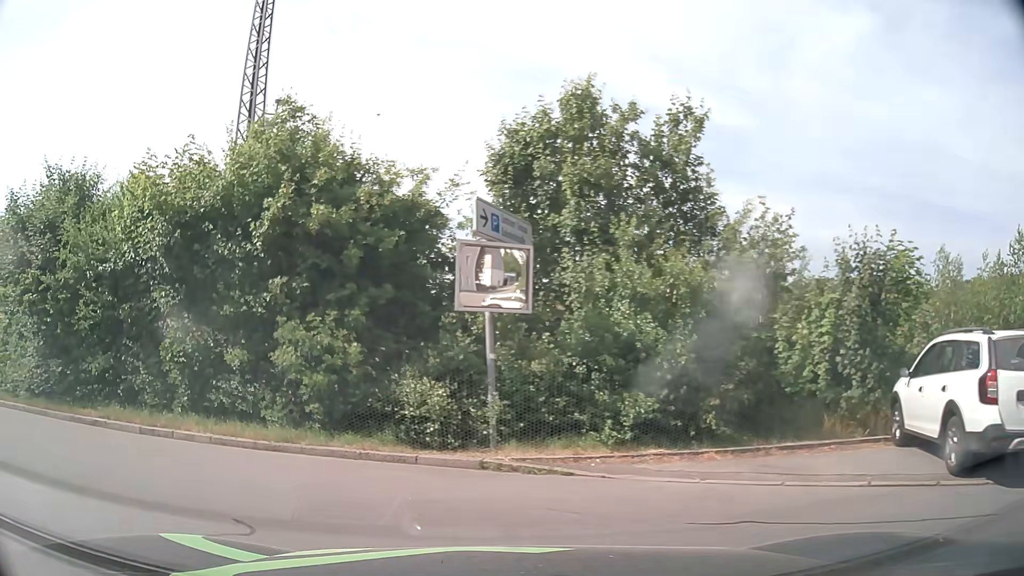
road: residential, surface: asphalt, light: Day
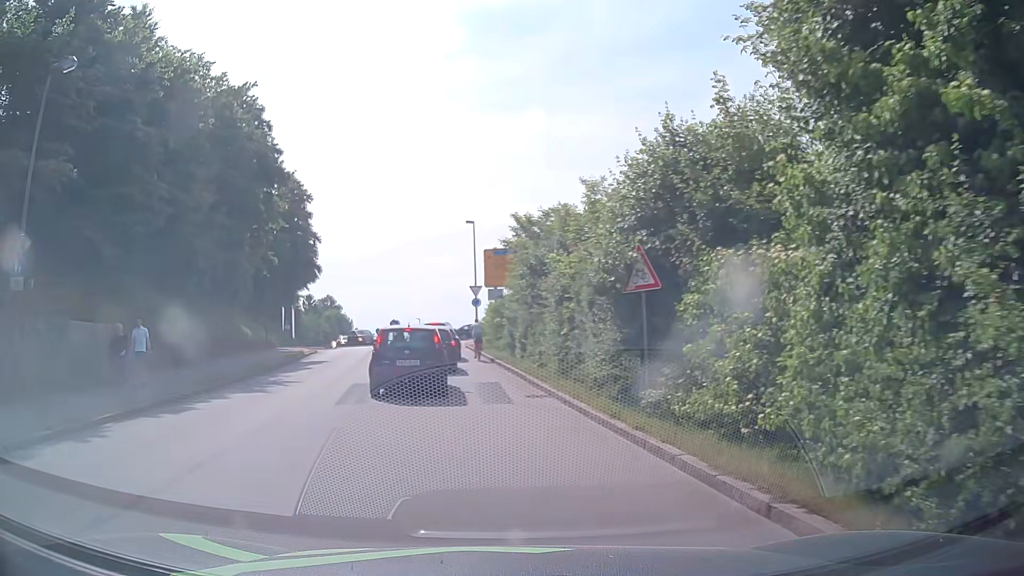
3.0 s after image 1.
(-7.0, +9.9) m; -66°
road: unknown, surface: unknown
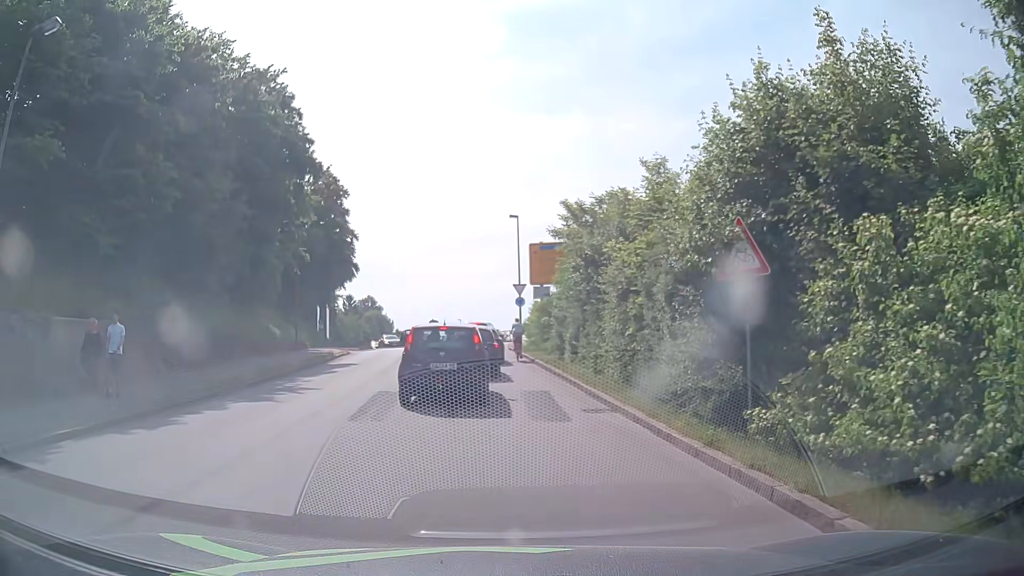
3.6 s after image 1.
(-0.1, +2.6) m; -4°
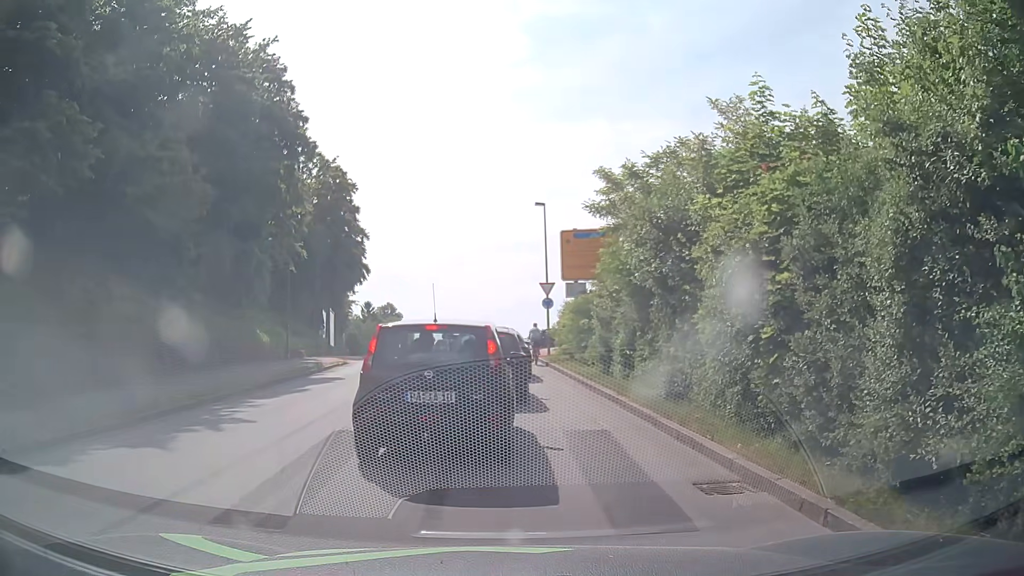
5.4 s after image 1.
(-0.2, +5.7) m; -2°
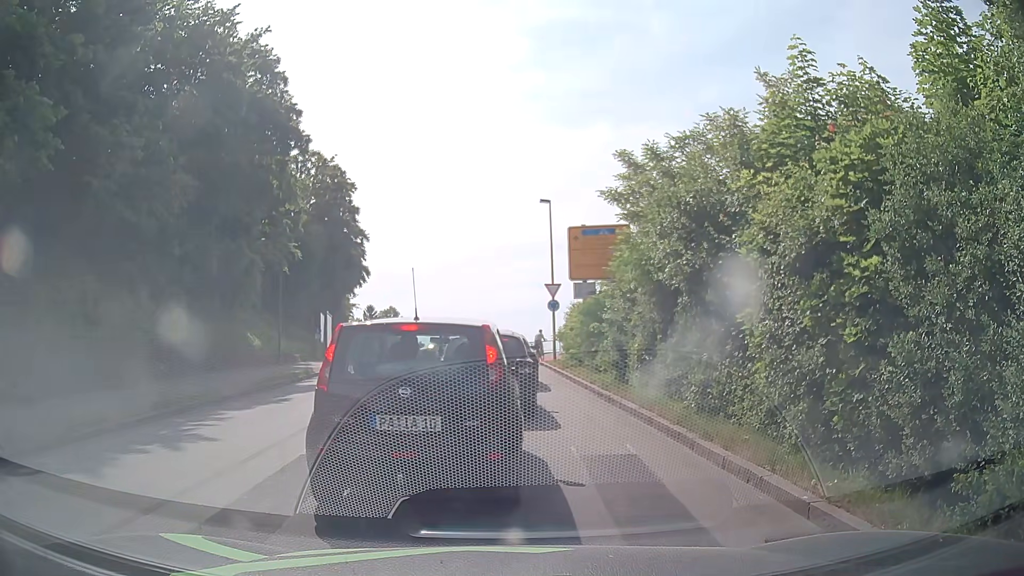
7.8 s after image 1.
(0.0, +1.7) m; +2°
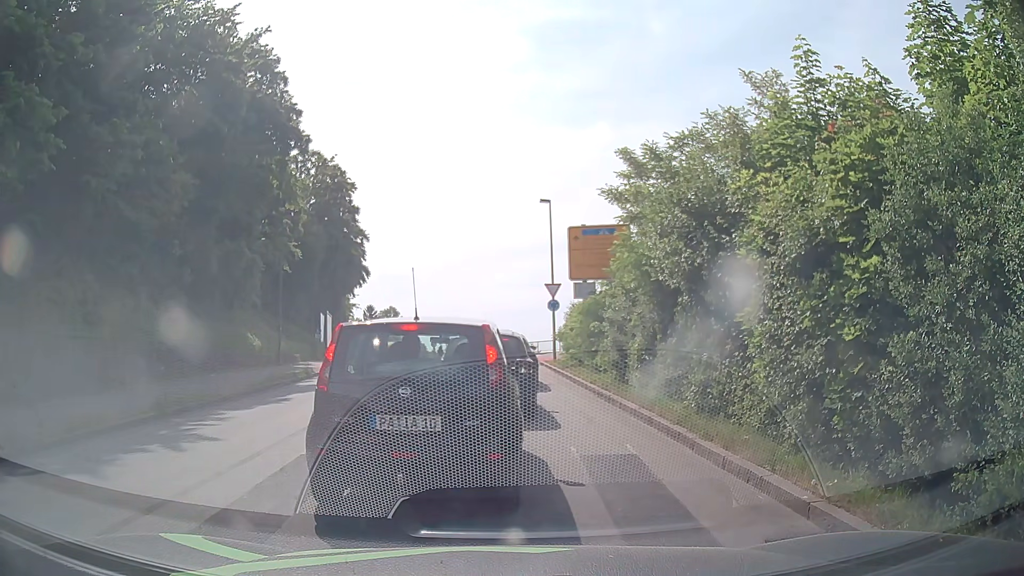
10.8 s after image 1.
(0.0, 0.0) m; 0°
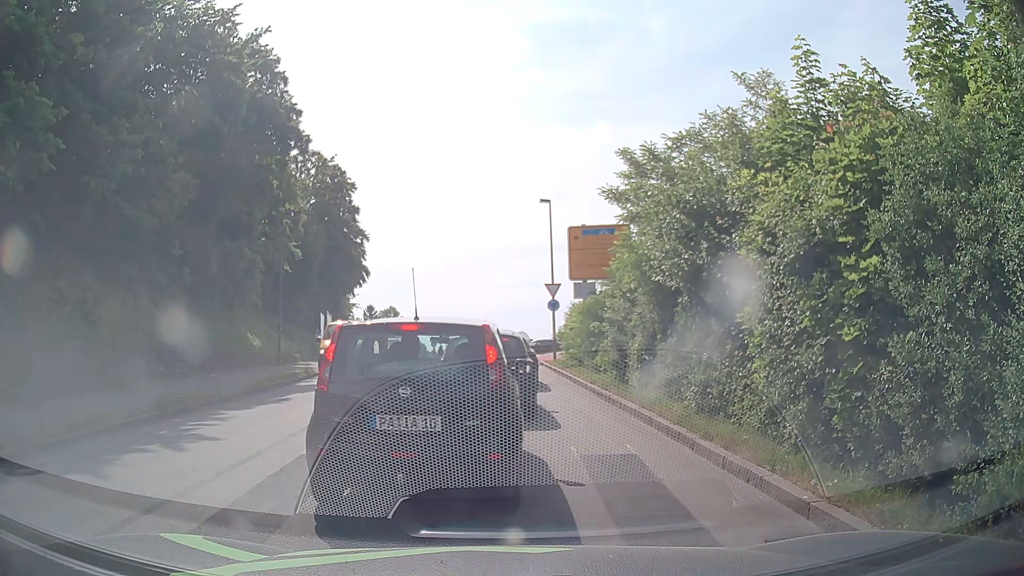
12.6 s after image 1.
(0.0, 0.0) m; 0°
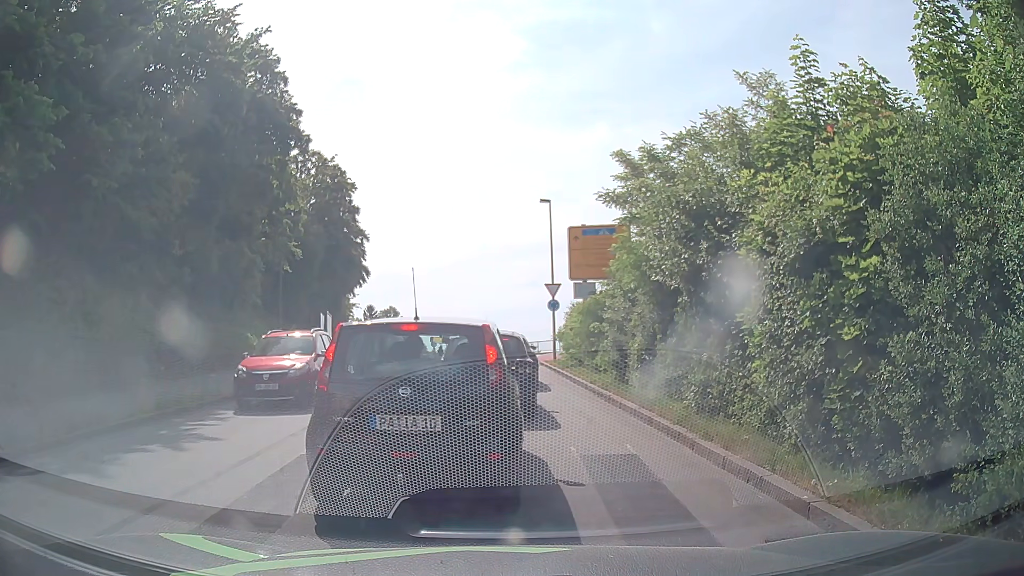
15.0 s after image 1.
(0.0, 0.0) m; 0°
